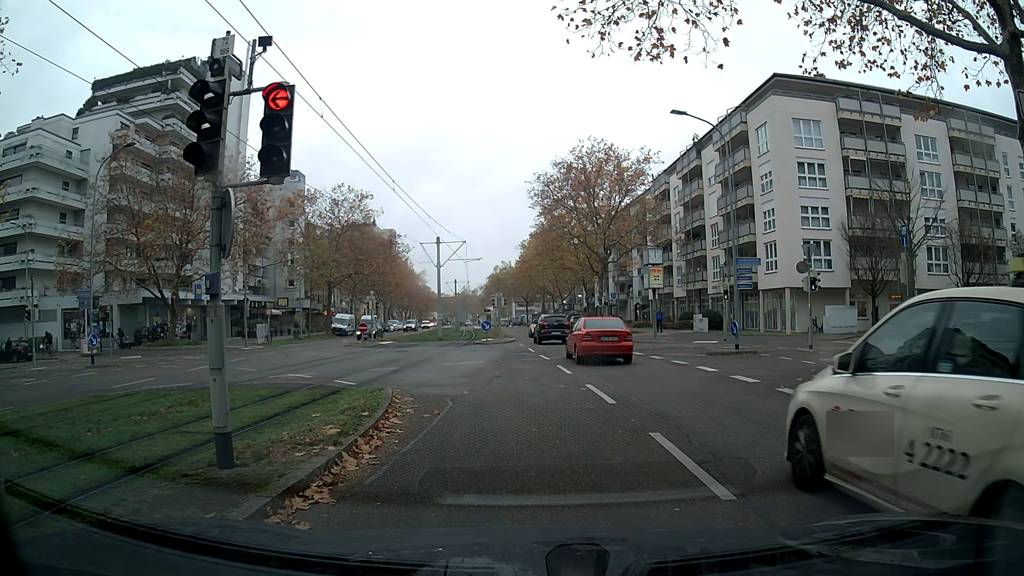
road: tertiary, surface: asphalt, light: Day
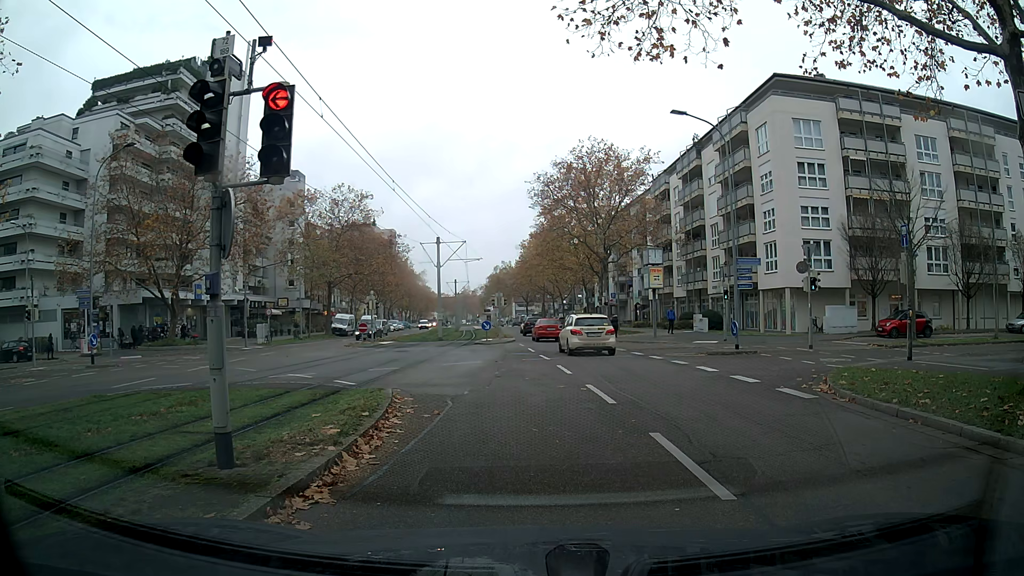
(0.0, 0.0) m; 0°
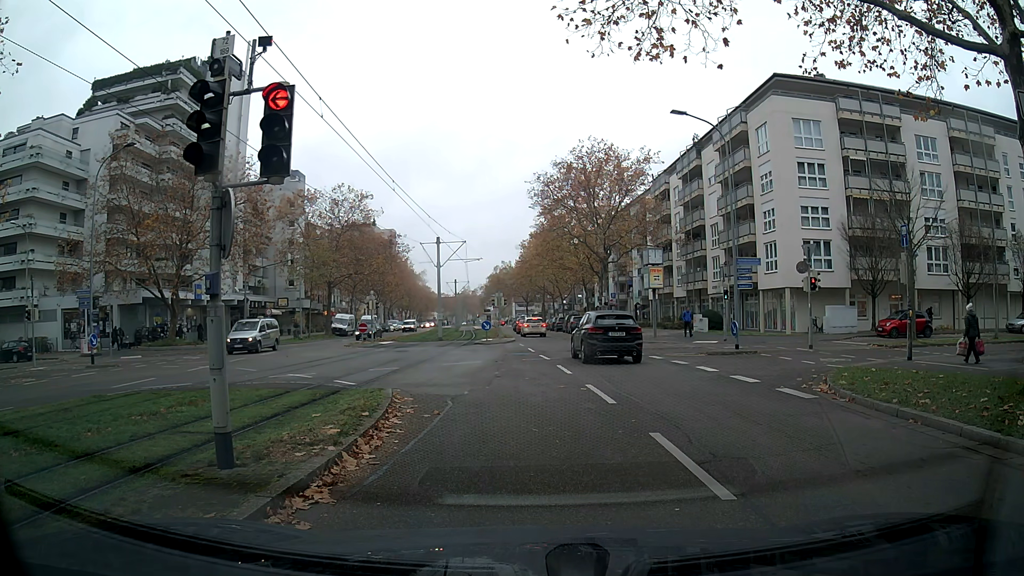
(0.0, 0.0) m; 0°
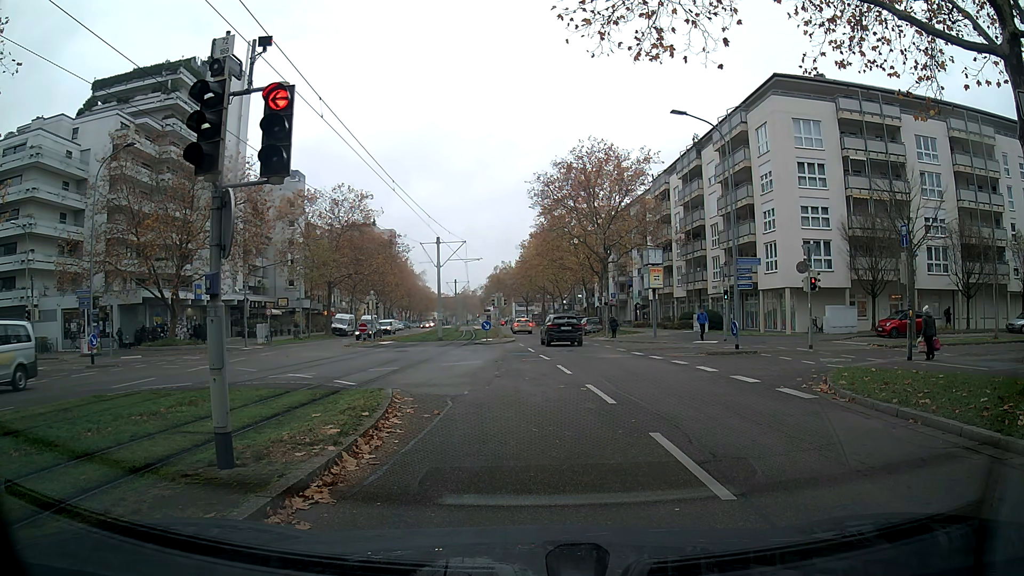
(0.0, 0.0) m; 0°
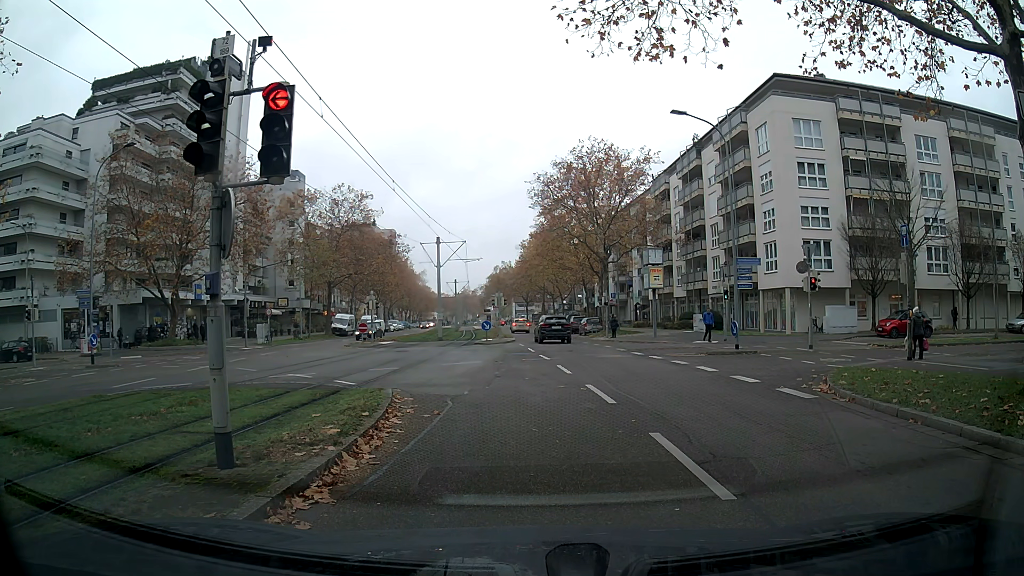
(0.0, 0.0) m; 0°
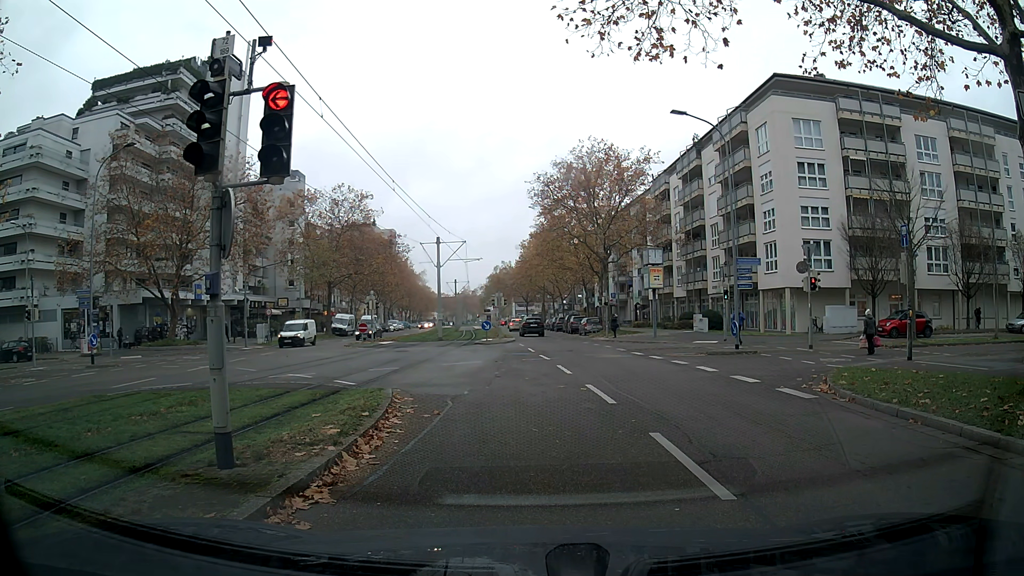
(0.0, 0.0) m; 0°
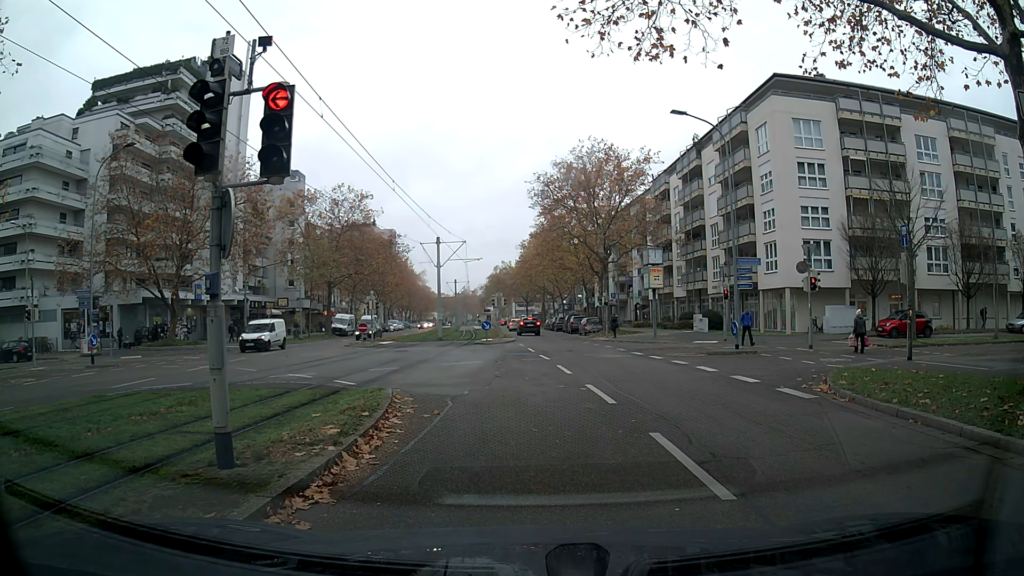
(0.0, 0.0) m; 0°
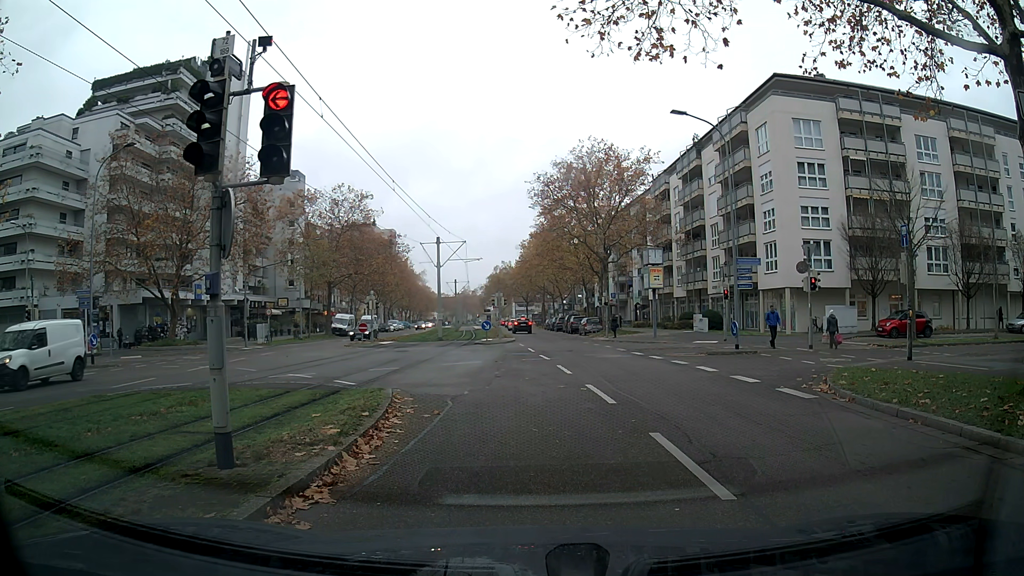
(0.0, 0.0) m; 0°
